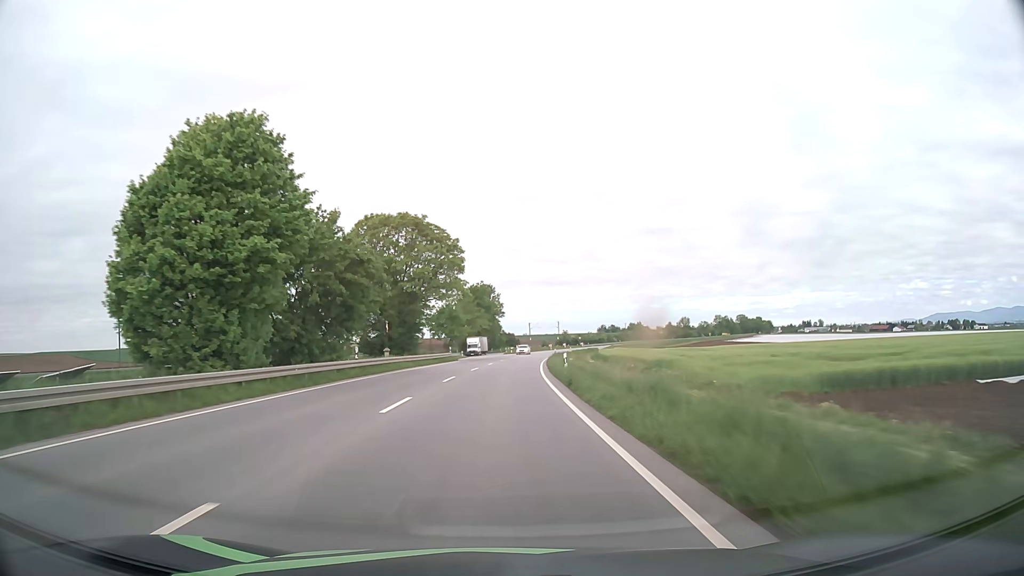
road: primary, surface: asphalt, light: Day
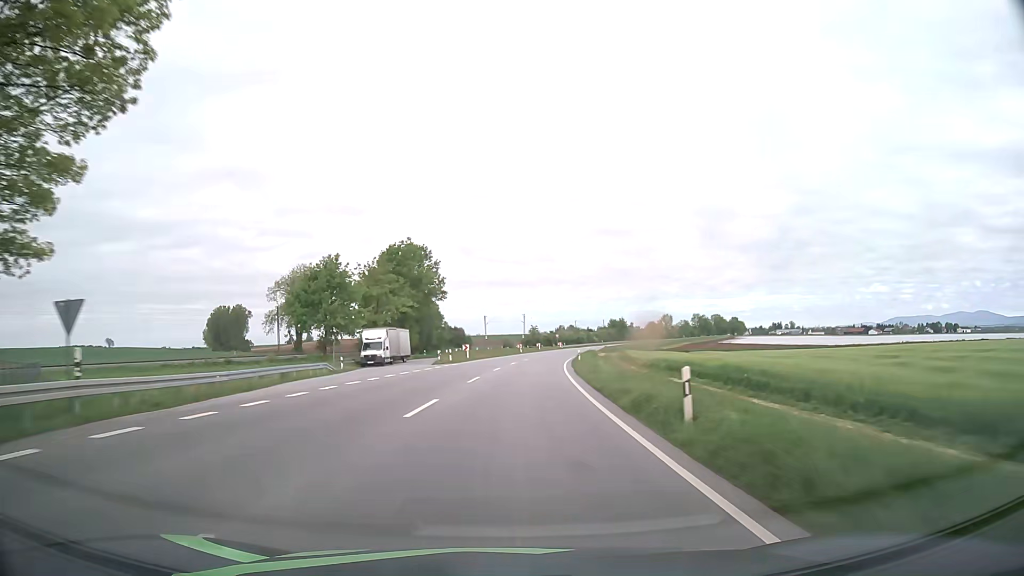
(+1.4, +60.8) m; +4°
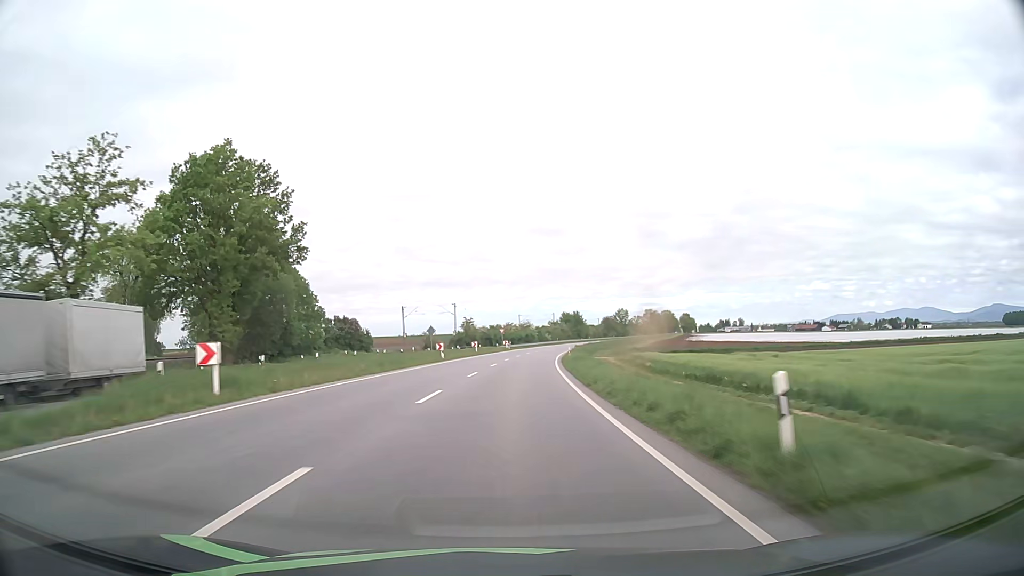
(+2.1, +45.4) m; +5°
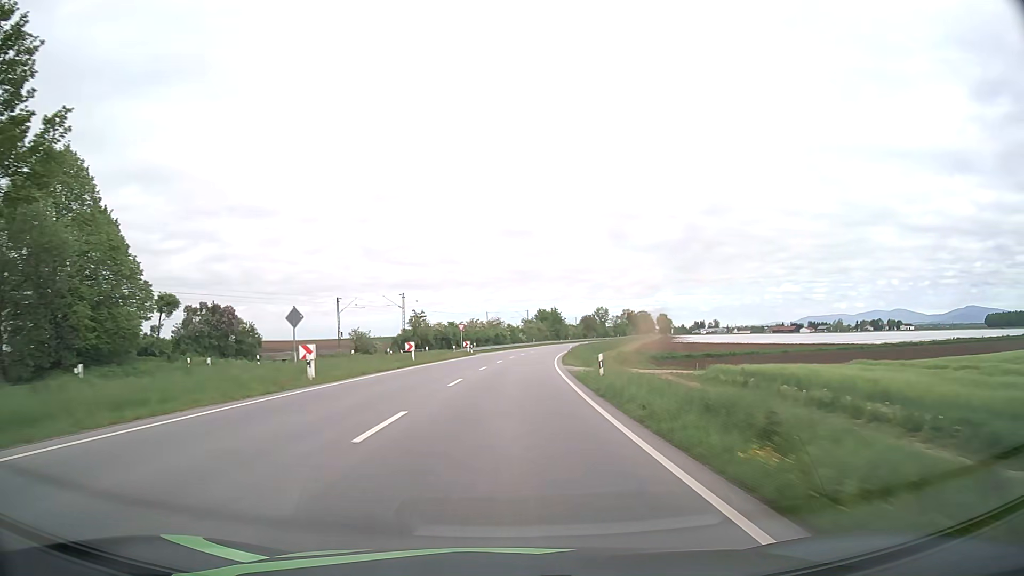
(+0.7, +30.2) m; +3°
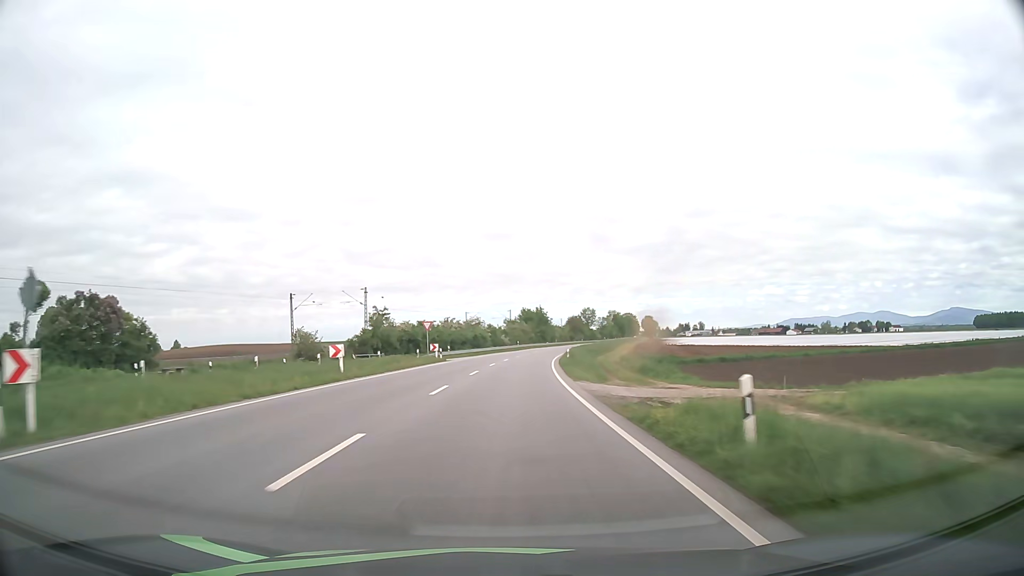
(+0.2, +15.1) m; +2°
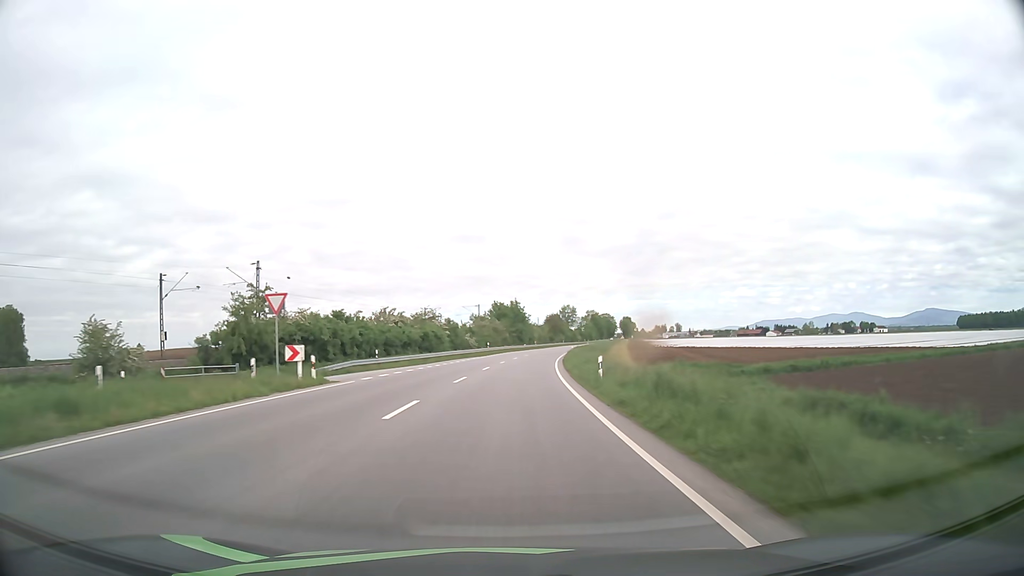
(+0.6, +30.1) m; +2°
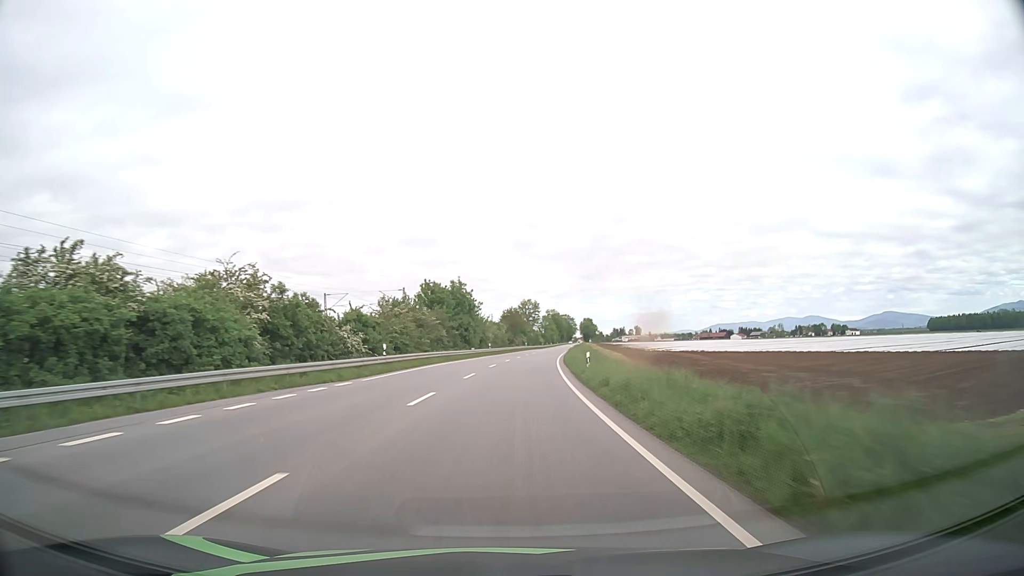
(+1.7, +45.2) m; +4°
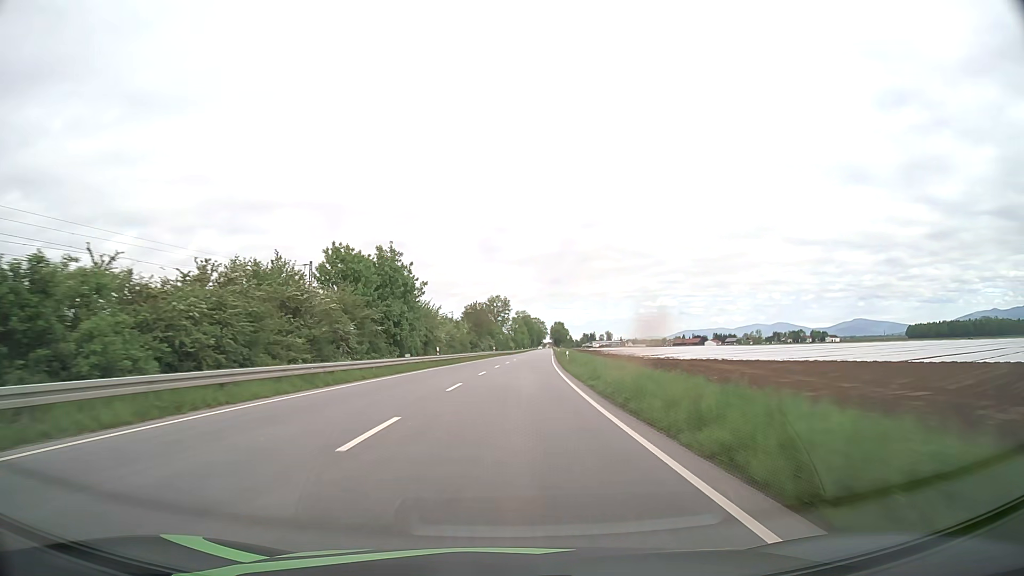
(+0.7, +30.5) m; +3°
(0, +10) (0, +20) (+1, +30) (+1, +40) (+2, +50) (+2, +60) (+3, +70) (+4, +80) (+4, +90) (+5, +100) m
